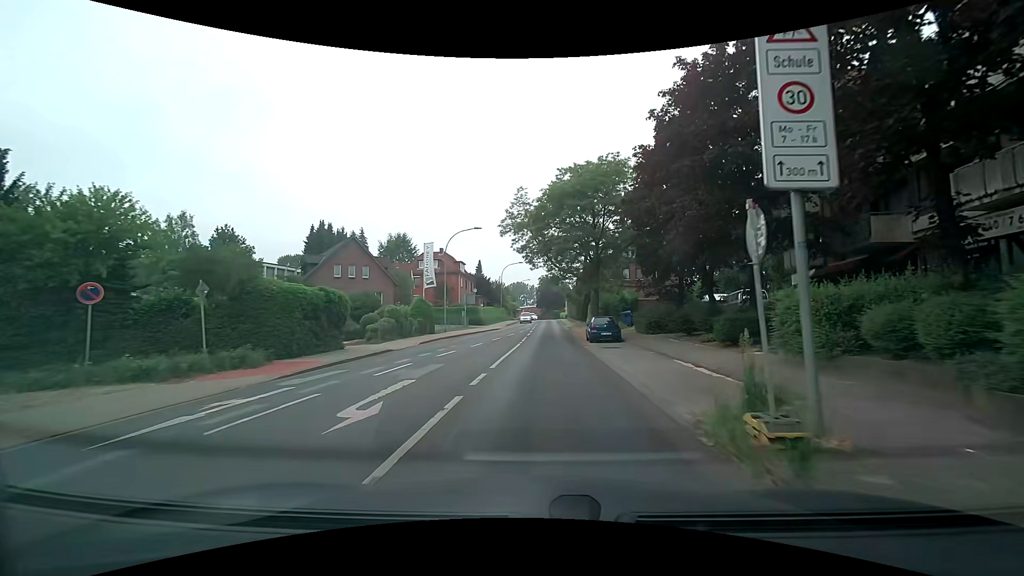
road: tertiary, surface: asphalt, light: Day
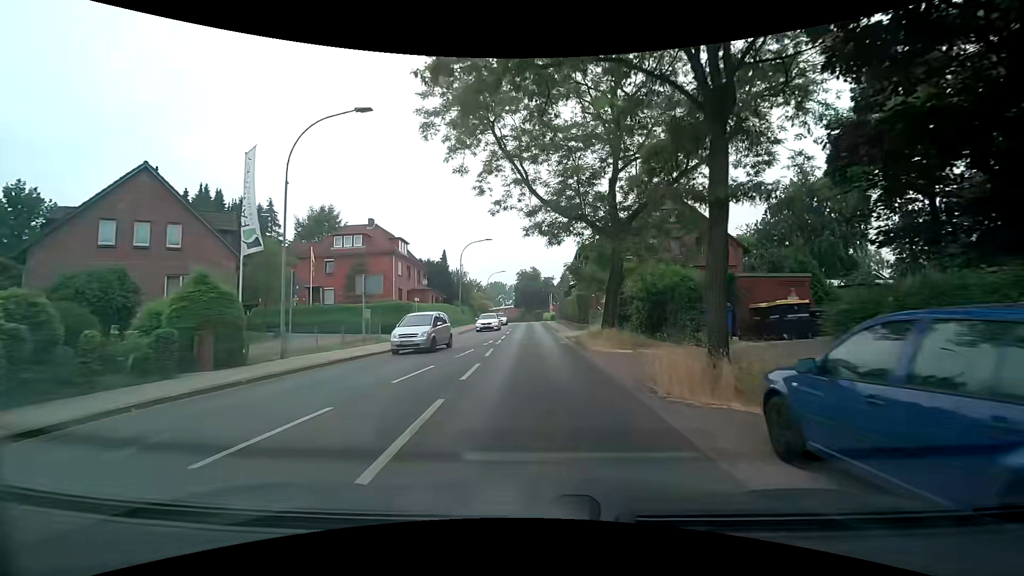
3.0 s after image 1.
(+0.5, +25.5) m; +1°
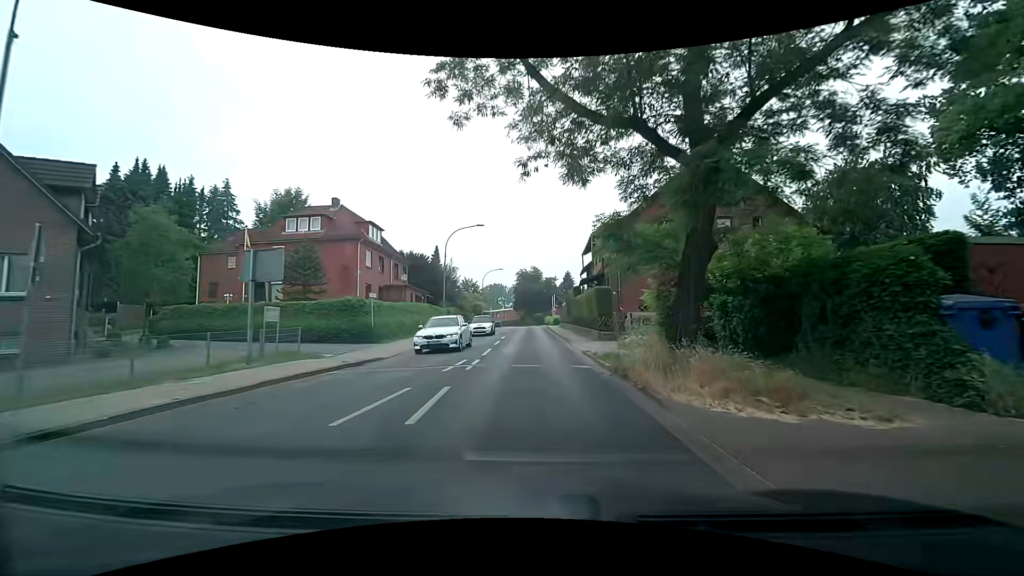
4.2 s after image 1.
(+0.1, +10.3) m; 0°
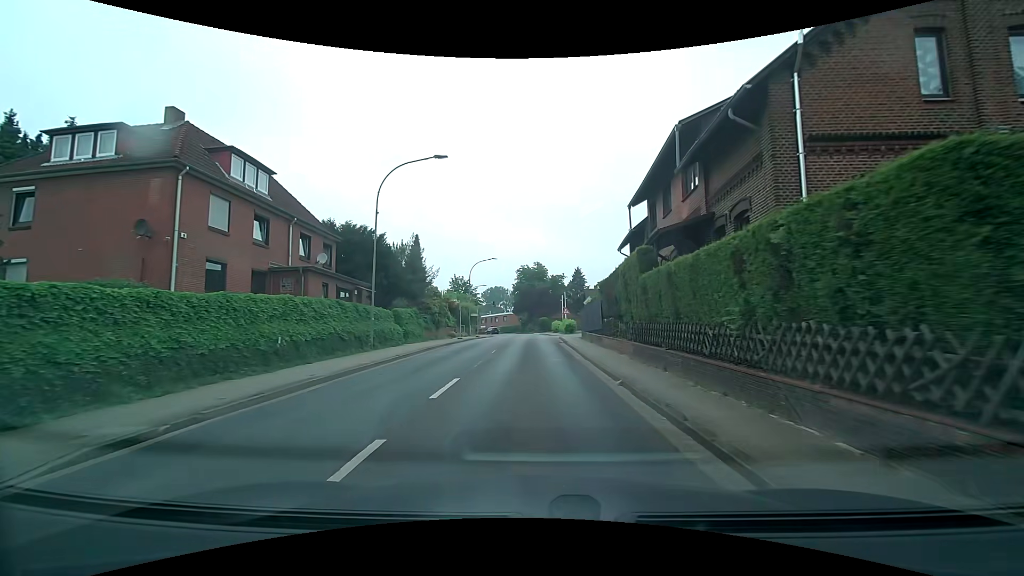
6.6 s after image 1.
(+0.2, +20.7) m; 0°
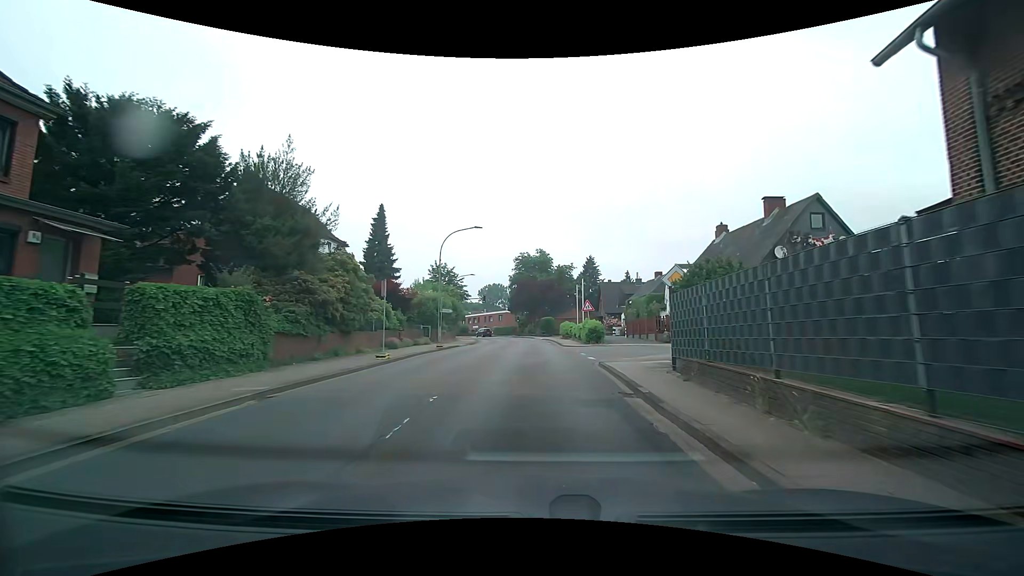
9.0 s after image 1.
(-0.1, +21.0) m; 0°
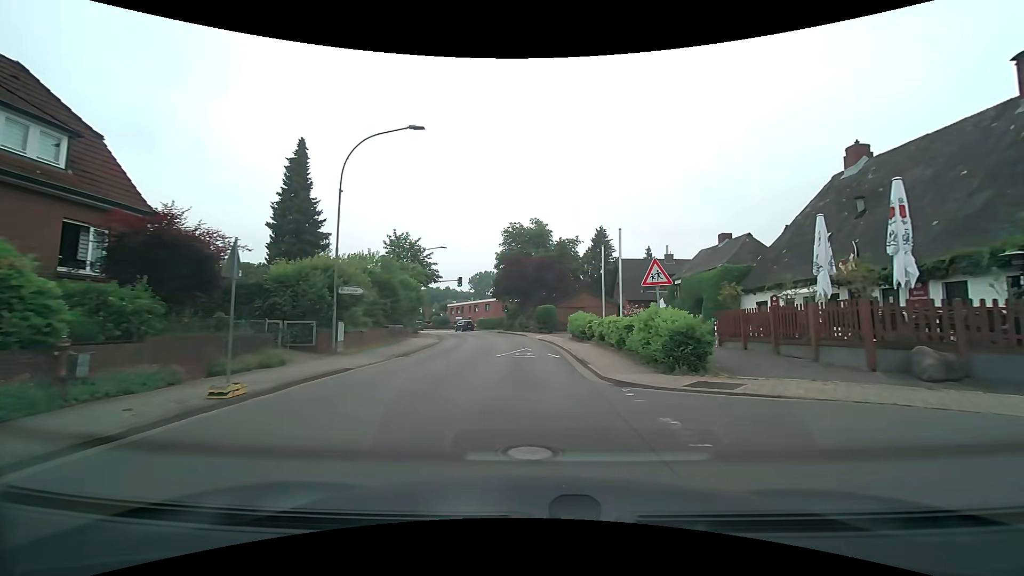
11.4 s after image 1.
(+0.1, +20.6) m; +1°
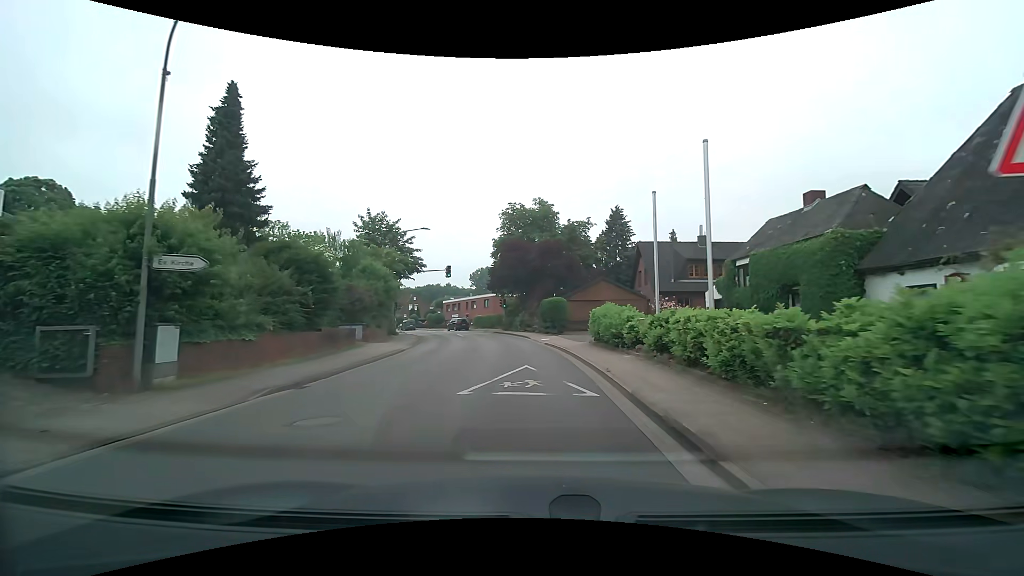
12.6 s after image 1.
(-0.1, +10.5) m; -1°
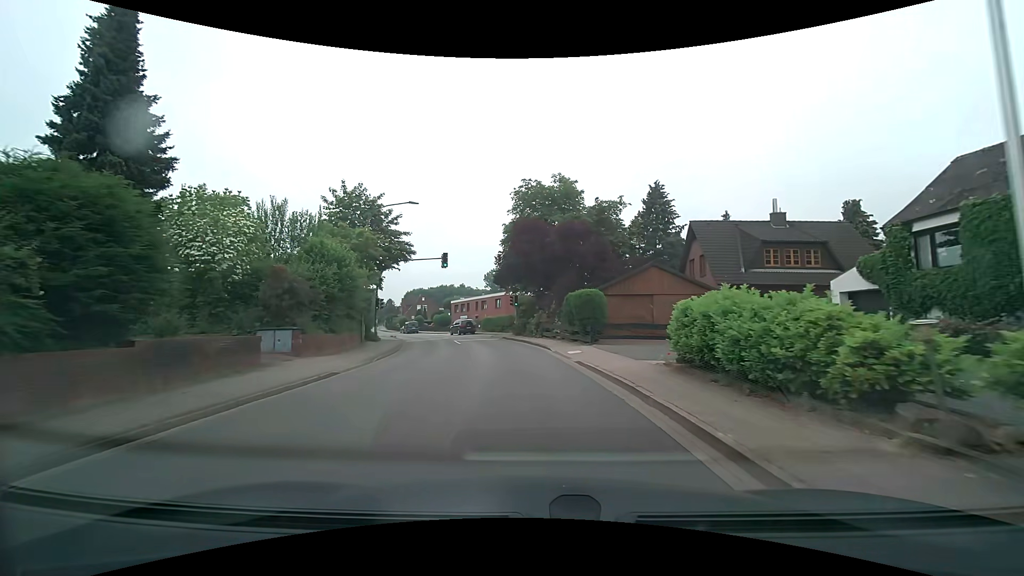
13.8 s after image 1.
(-0.2, +10.8) m; -3°
